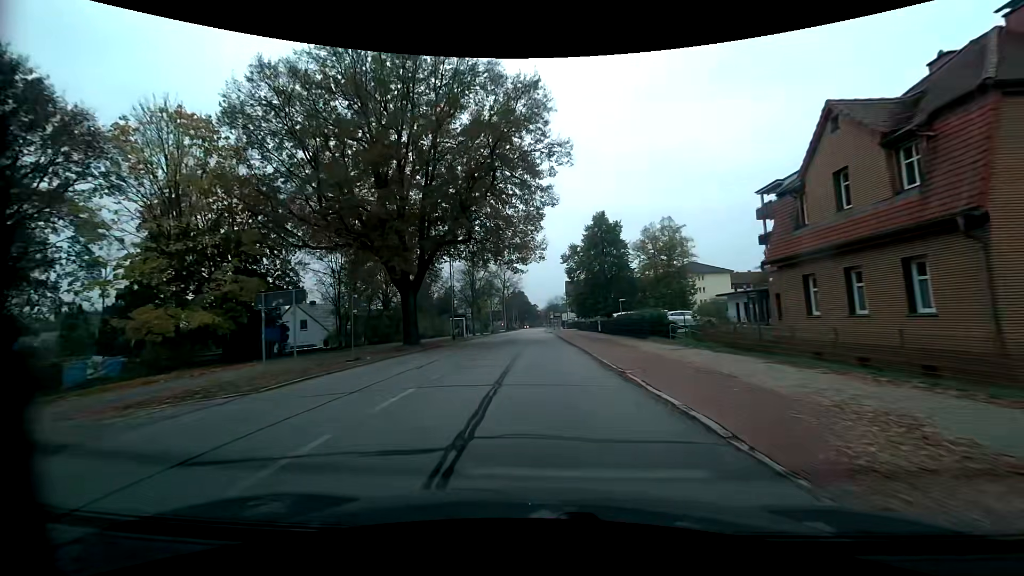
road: residential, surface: asphalt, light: Day
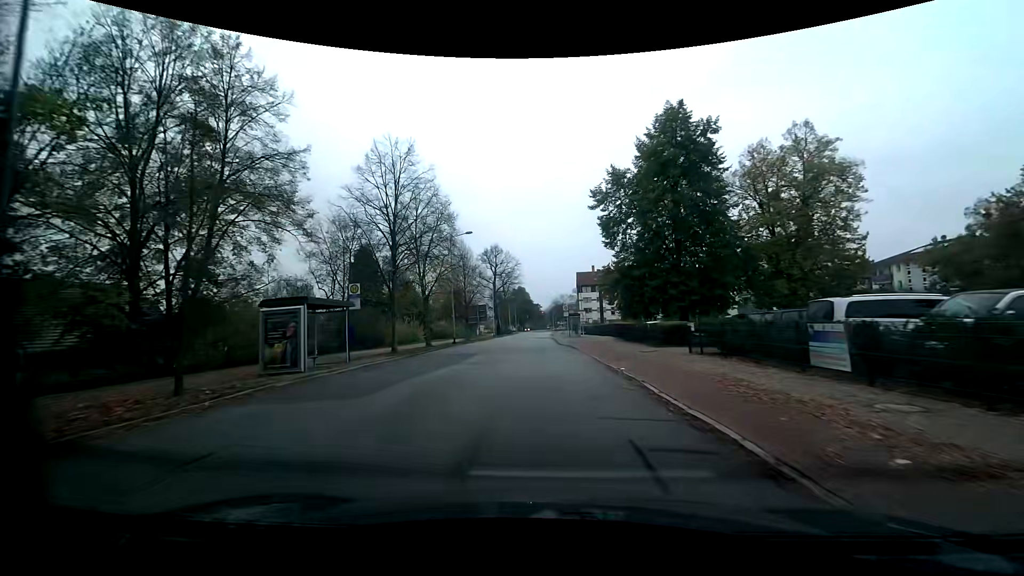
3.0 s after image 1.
(-0.4, +39.1) m; -1°
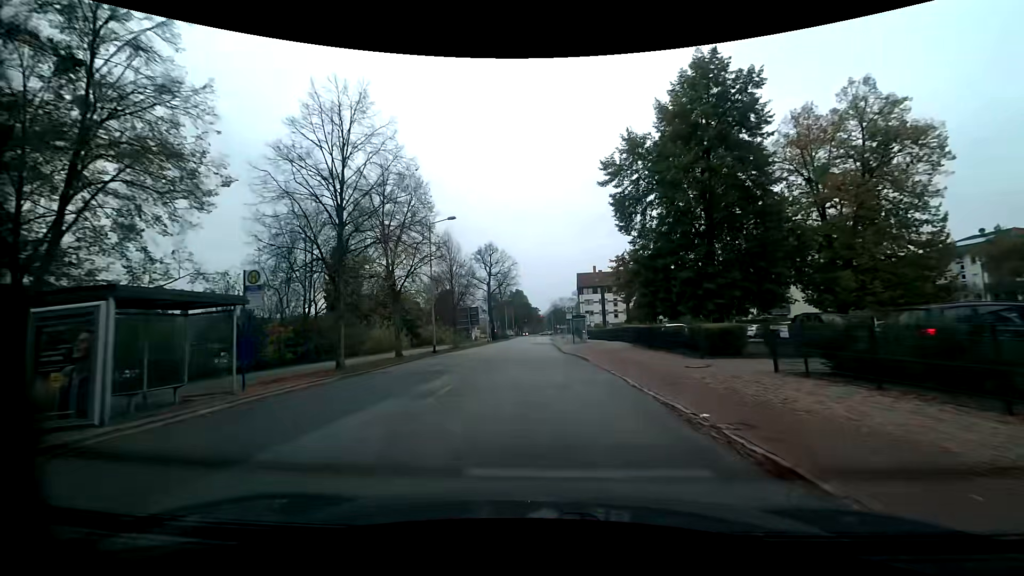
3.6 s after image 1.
(0.0, +7.8) m; 0°
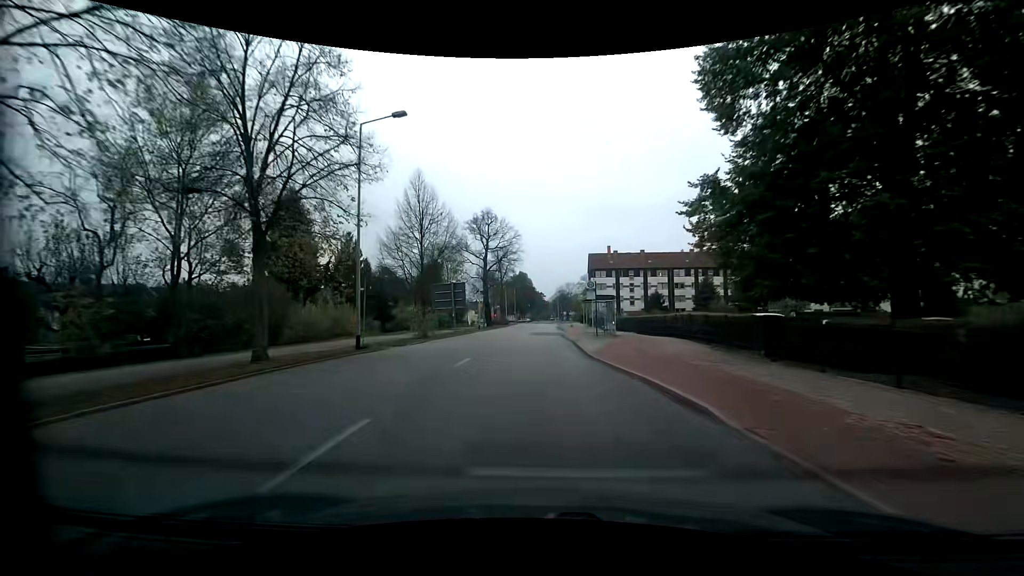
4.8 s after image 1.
(0.0, +15.7) m; -1°
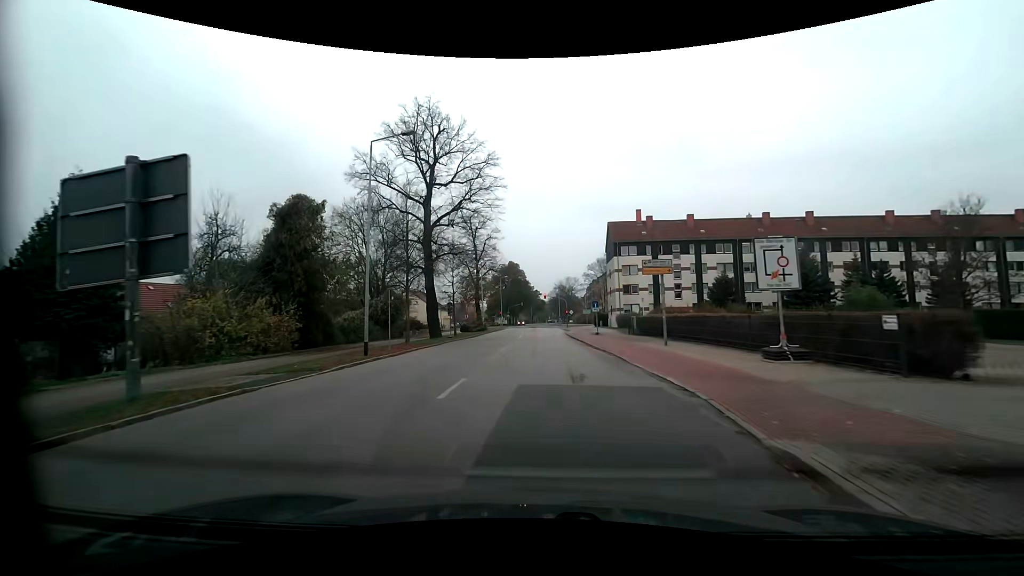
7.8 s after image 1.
(+0.3, +39.4) m; 0°
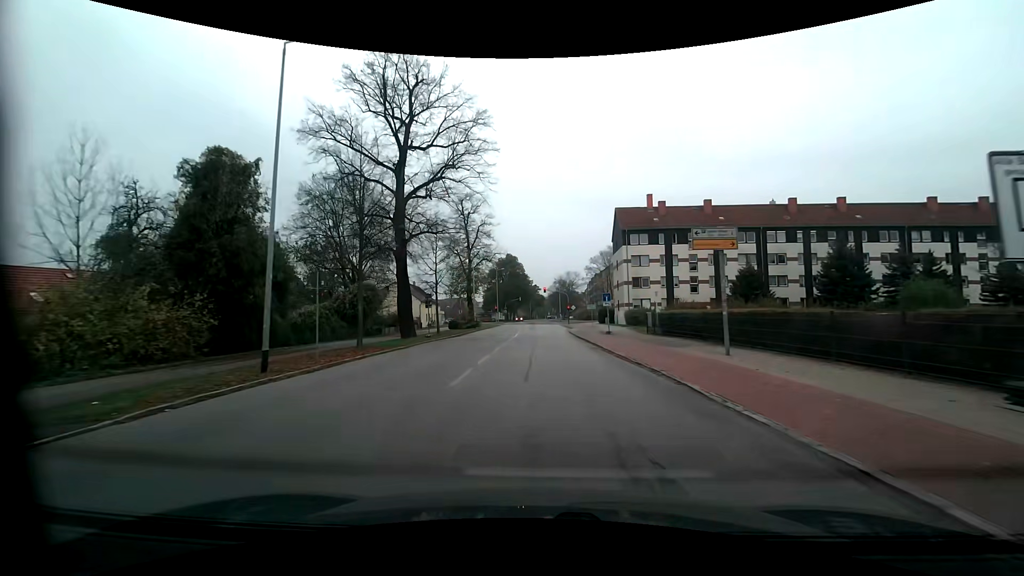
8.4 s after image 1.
(+0.1, +7.7) m; +1°
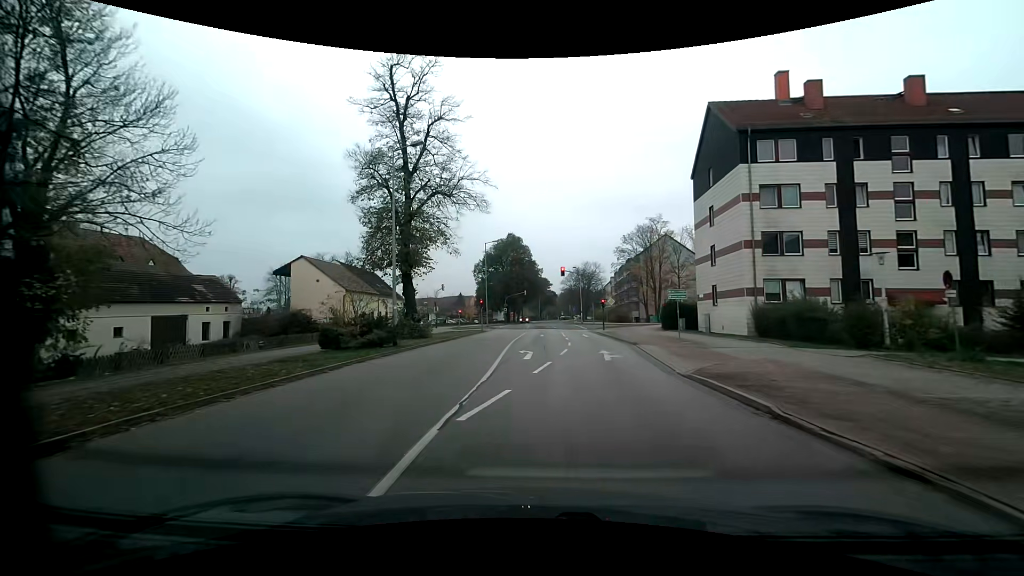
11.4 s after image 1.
(-0.4, +34.9) m; -2°
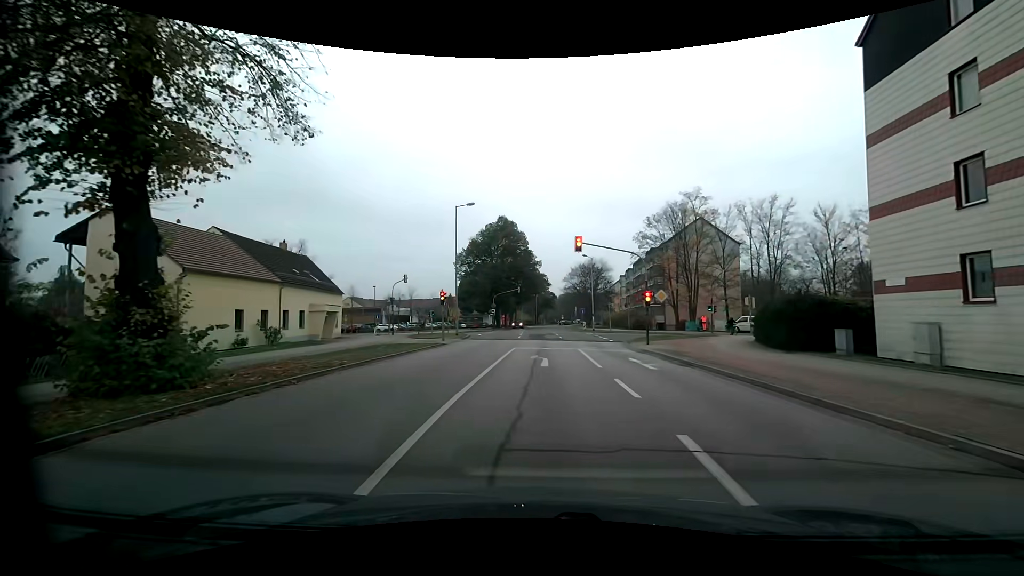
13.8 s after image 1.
(0.0, +20.7) m; 0°
(0, +10) (0, +20) (0, +30) (0, +40) (0, +50) (-5, +59) (-14, +64) (-23, +67) (-32, +71) (-42, +74) m
